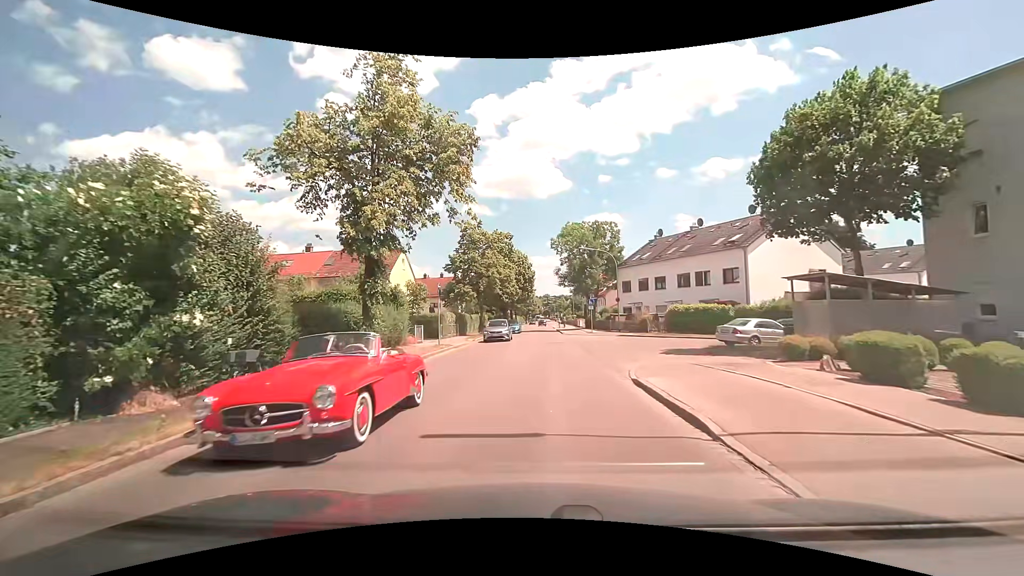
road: tertiary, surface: asphalt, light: Day
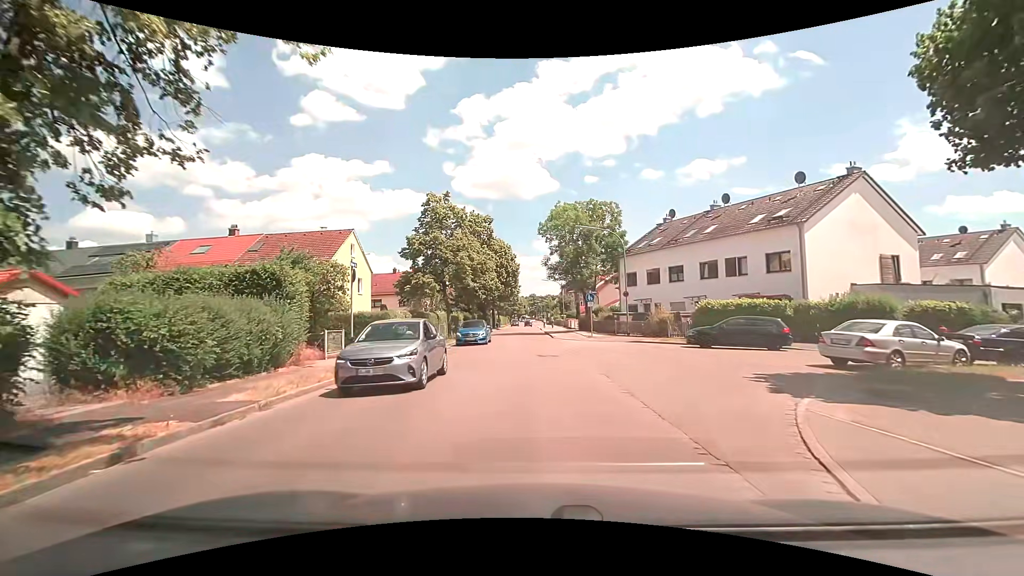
(+0.2, +10.4) m; +1°
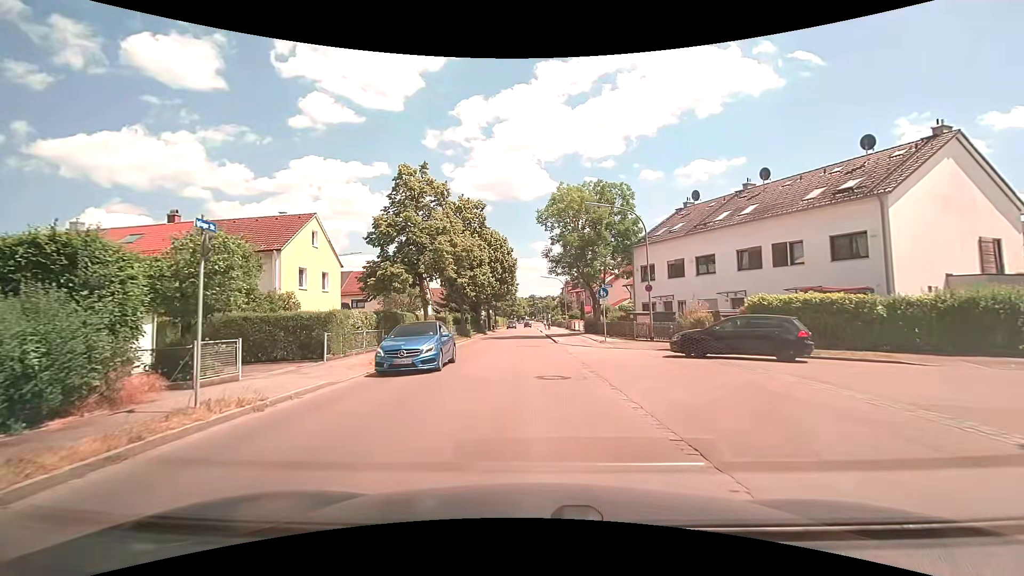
(+0.1, +6.8) m; +1°
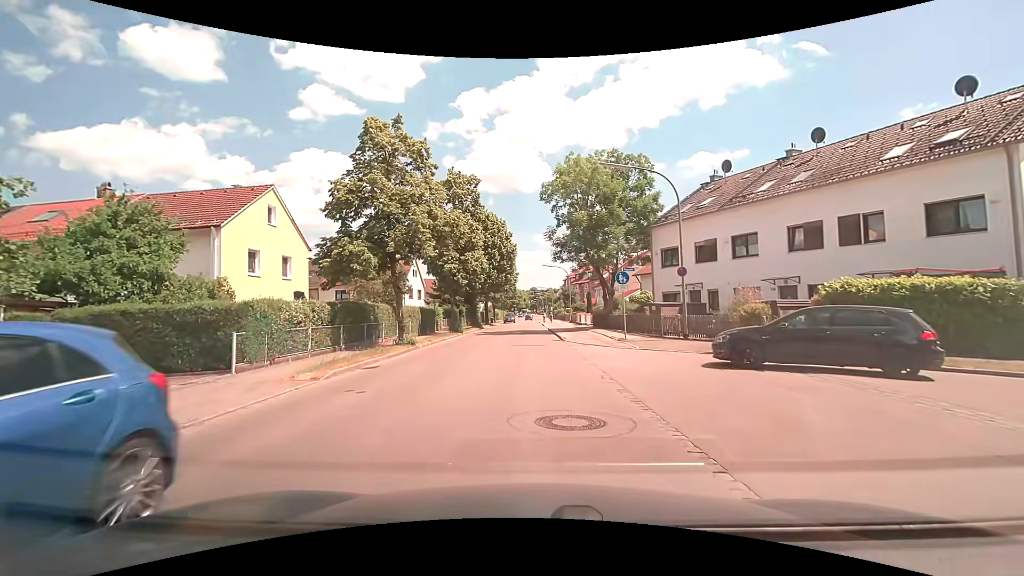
(0.0, +5.3) m; 0°
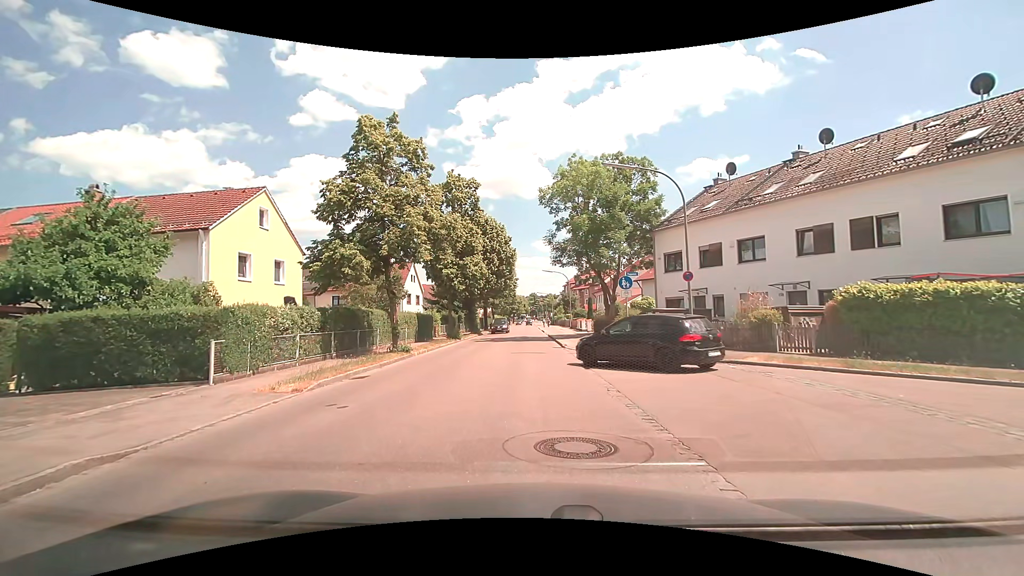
(0.0, +0.8) m; 0°
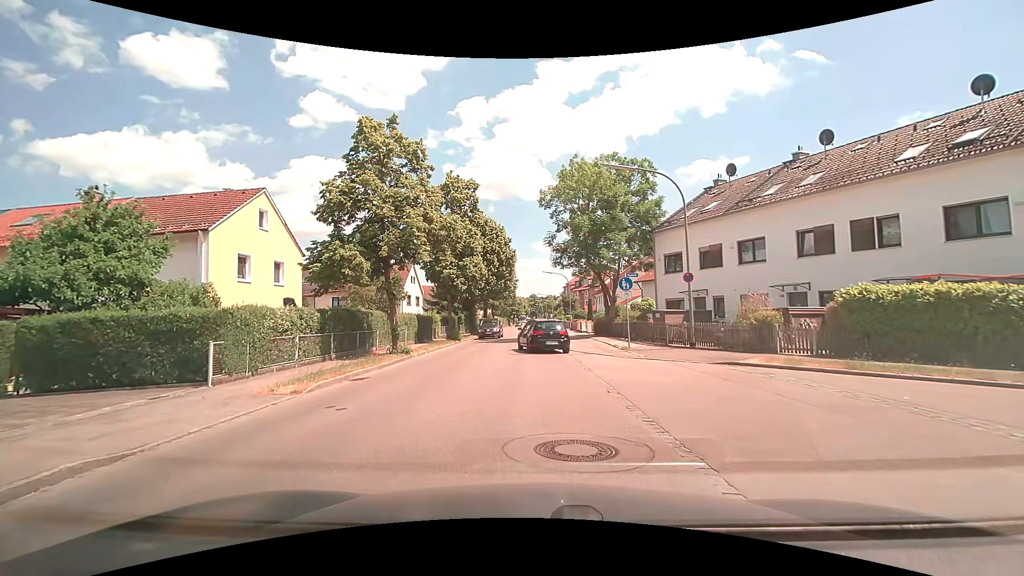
(0.0, 0.0) m; 0°
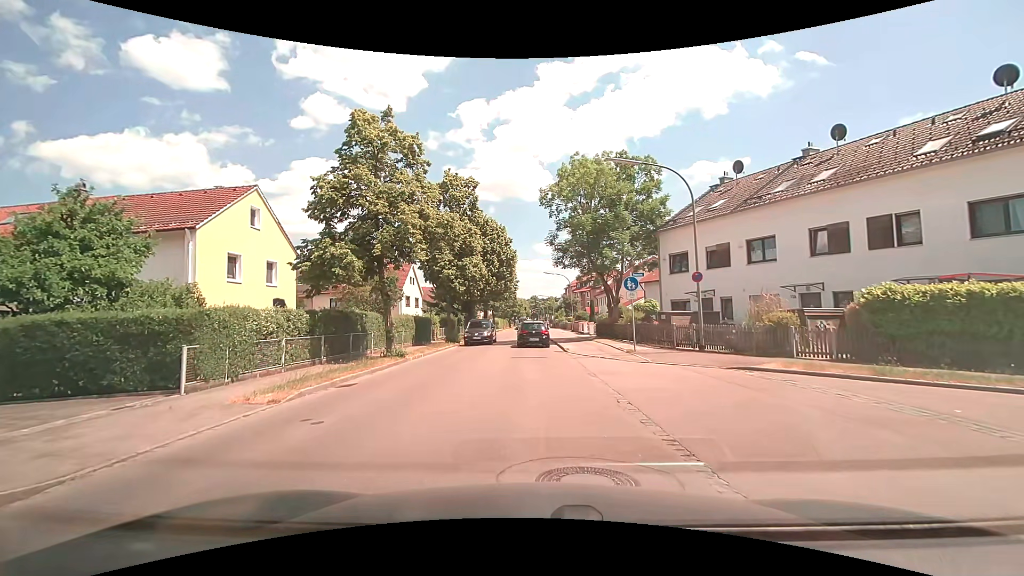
(0.0, +1.0) m; 0°
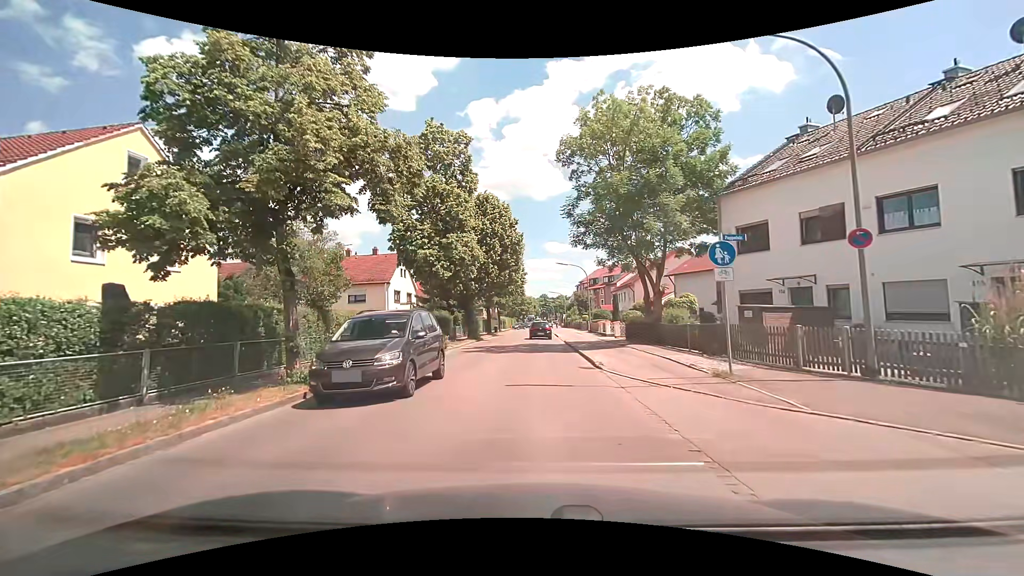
(0.0, +9.0) m; -1°
(0, +10) (0, +20) (0, +30) (0, +40) (+1, +50) (+1, +60) (+1, +70) (+1, +80) (+1, +90) (+2, +100) m
